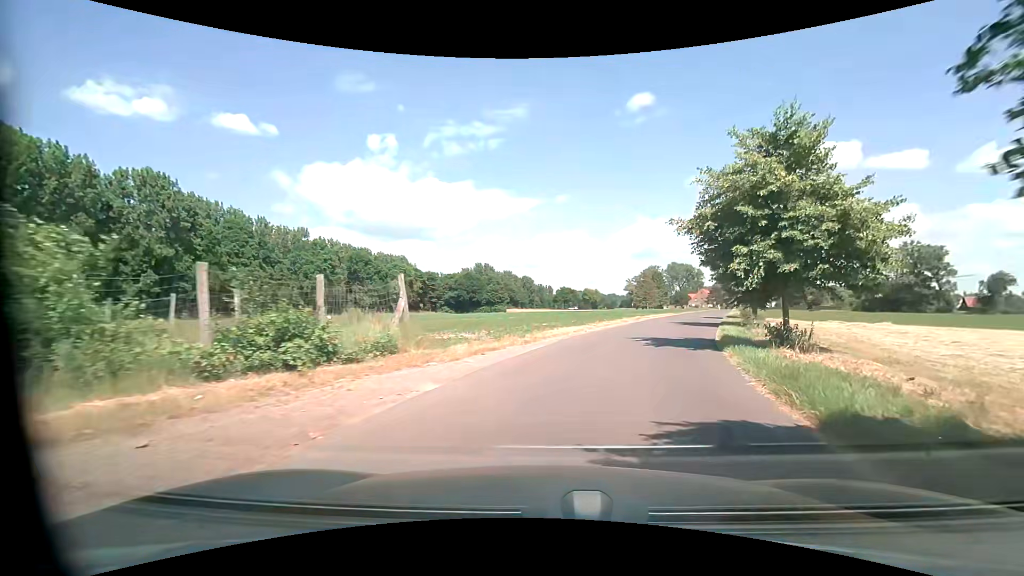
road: unclassified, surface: asphalt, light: Day
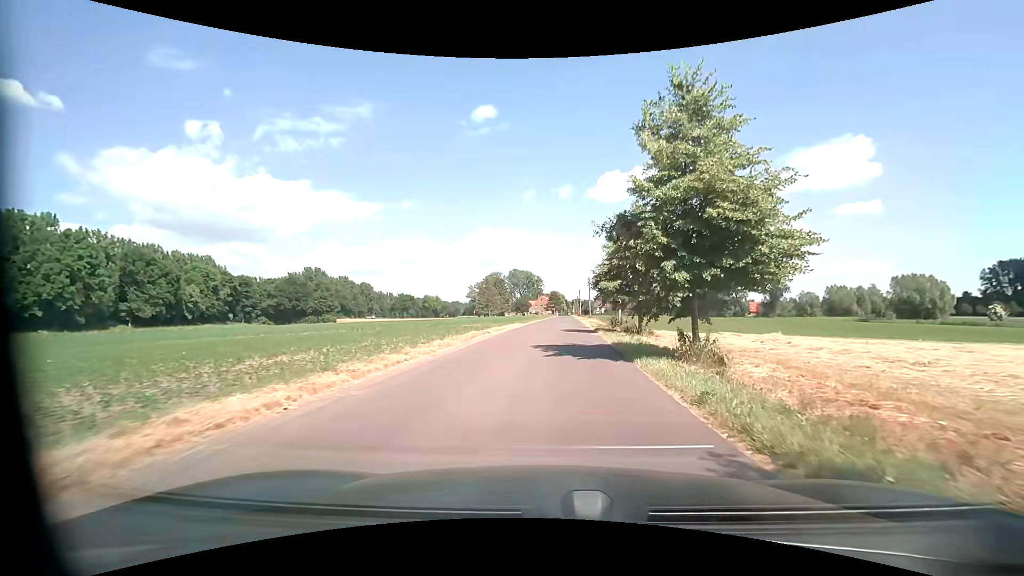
(+2.8, +15.7) m; +18°
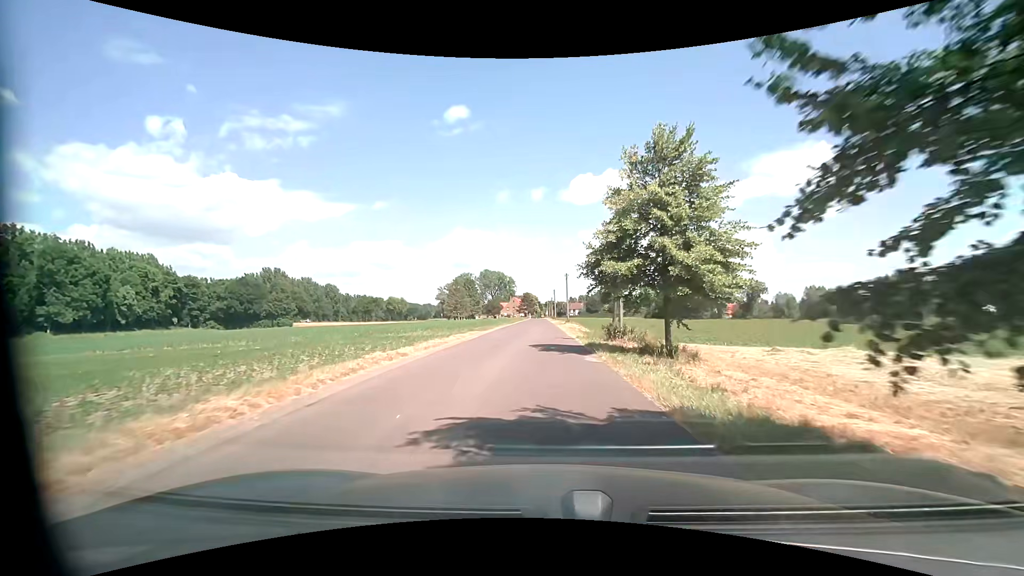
(+0.5, +11.5) m; +4°
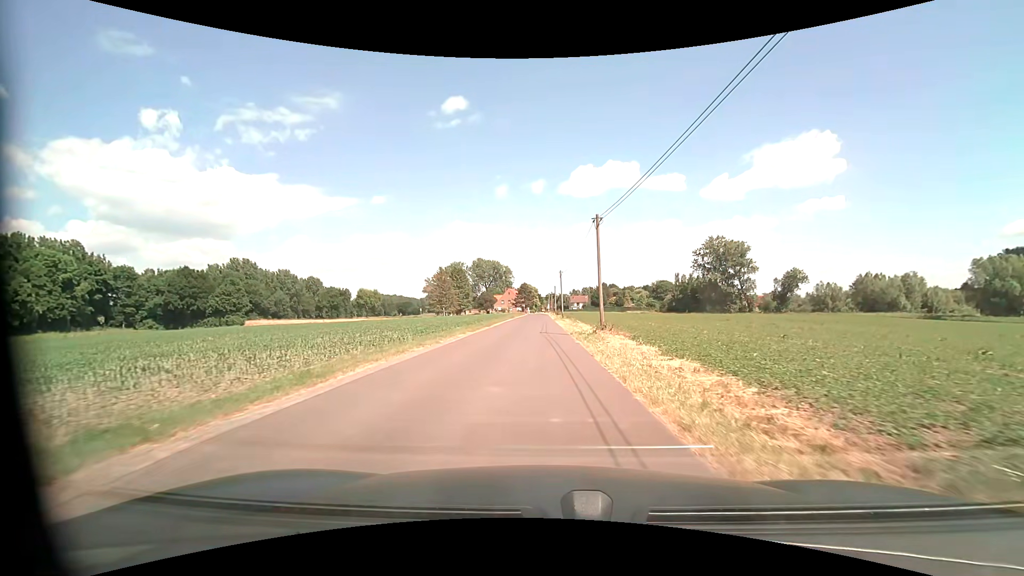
(0.0, +32.1) m; 0°
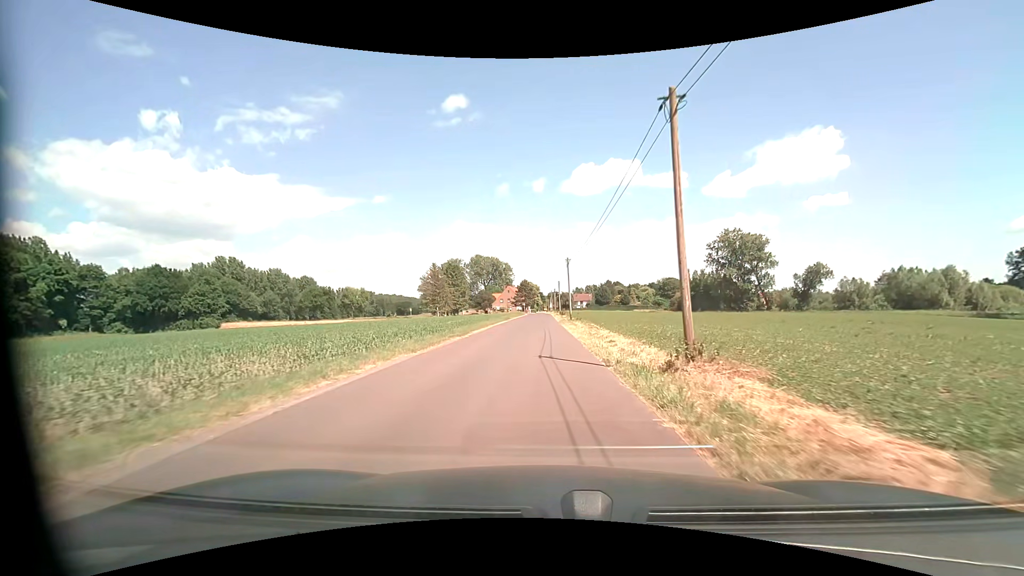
(-0.1, +13.6) m; 0°
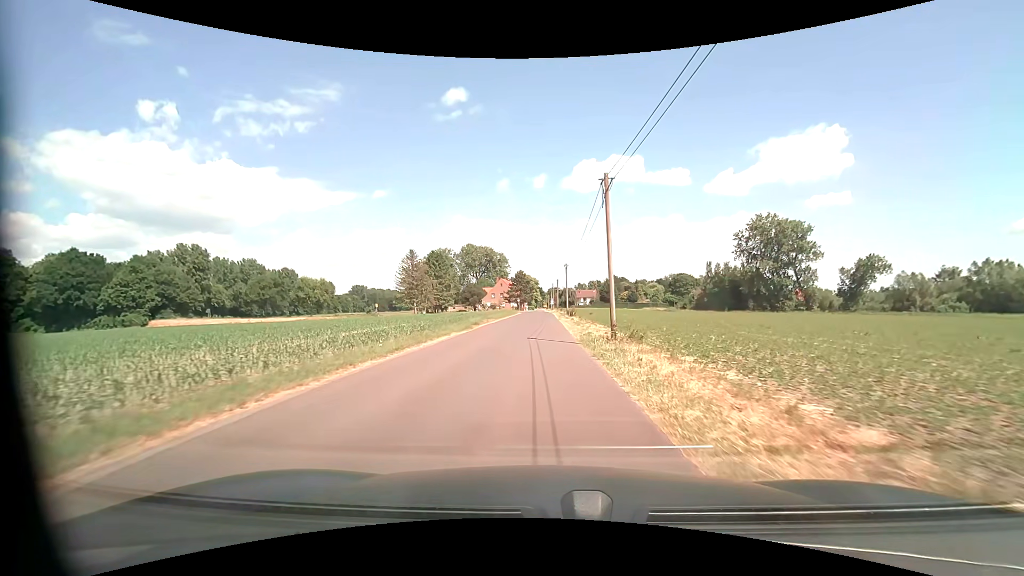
(-0.1, +27.3) m; 0°
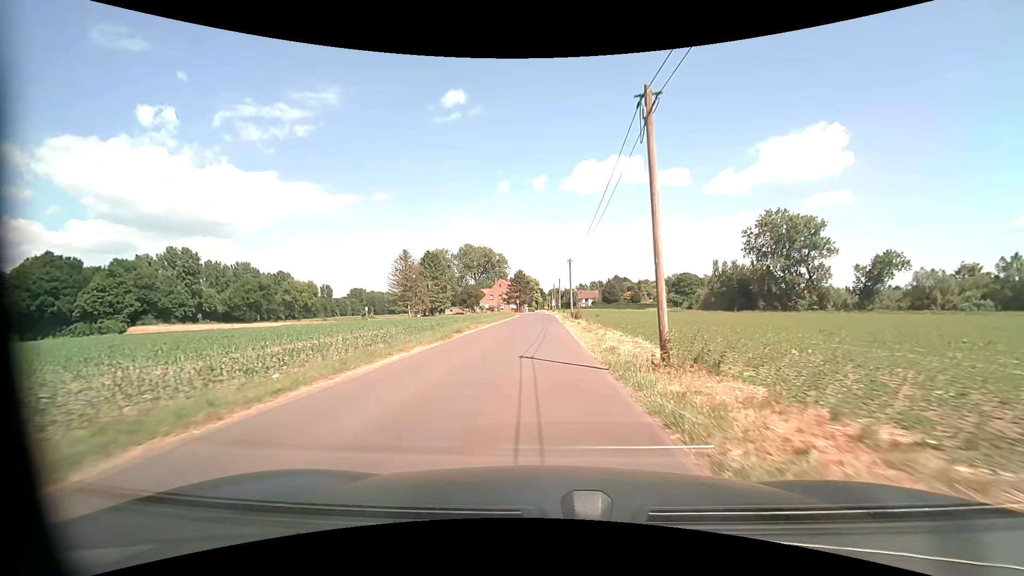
(0.0, +6.7) m; 0°
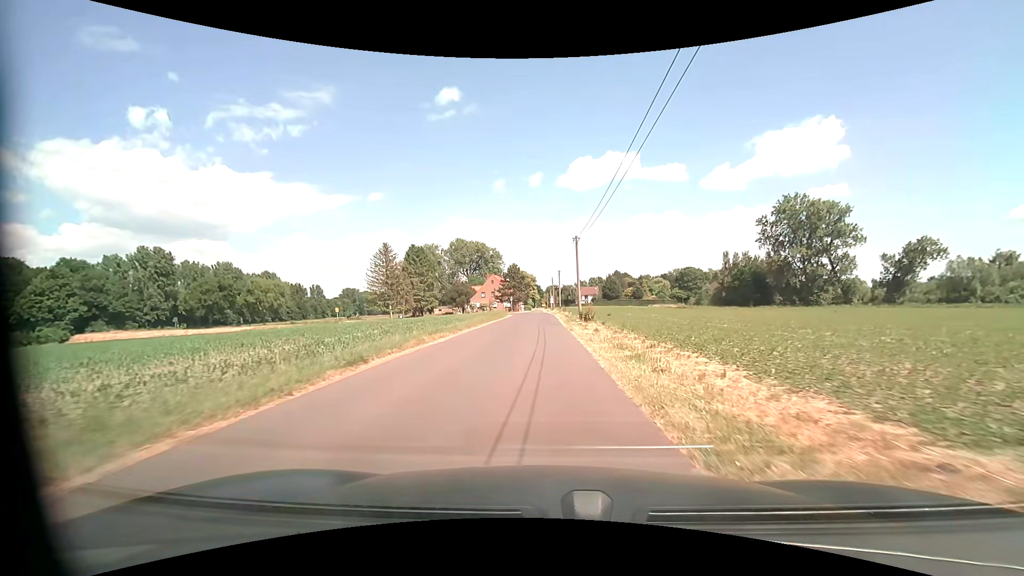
(0.0, +13.2) m; 0°
(0, +10) (0, +20) (0, +30) (0, +40) (0, +50) (0, +60) (0, +70) (-2, +80) (-9, +86) (-19, +89) m
